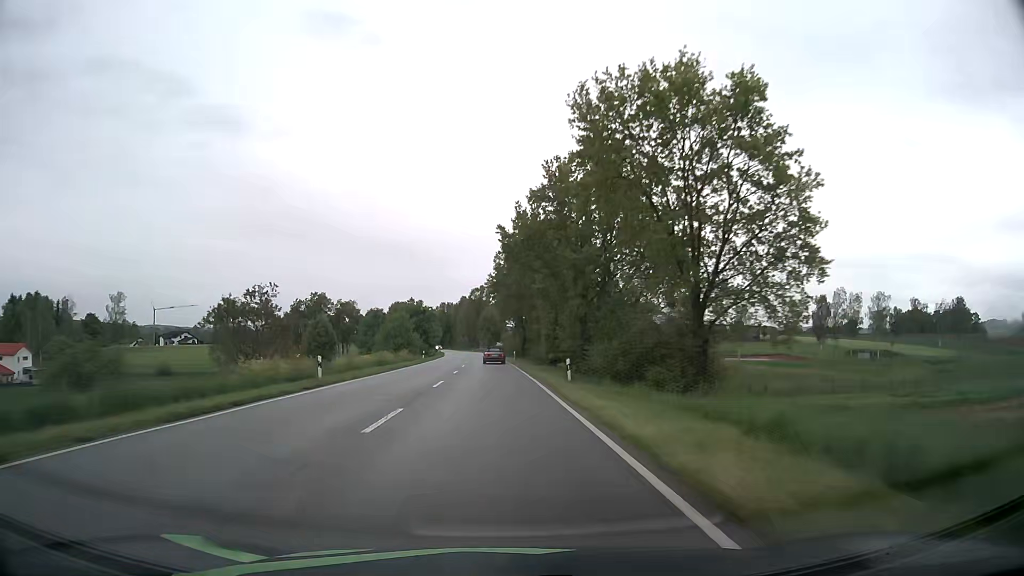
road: secondary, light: Day
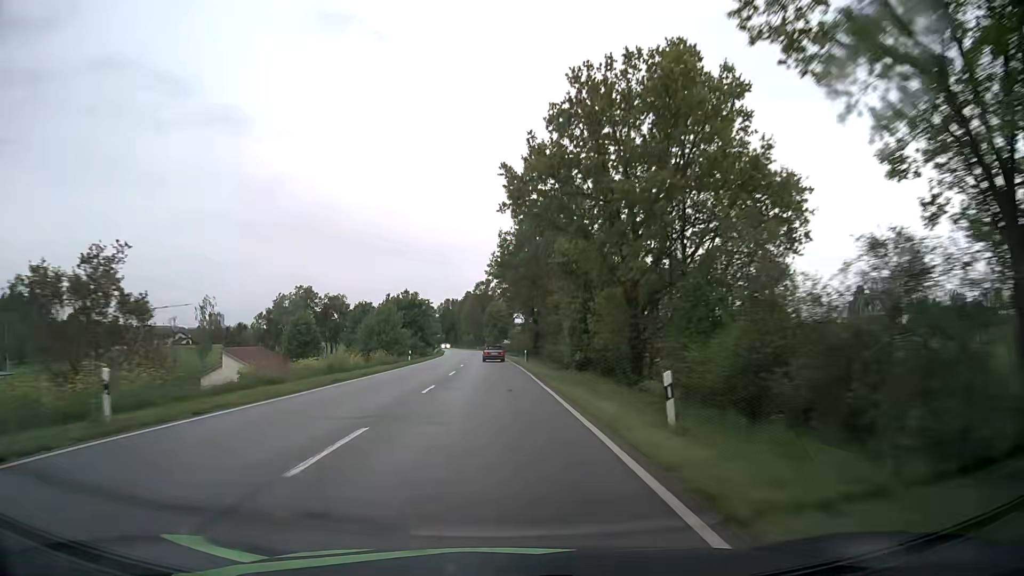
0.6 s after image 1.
(-0.1, +15.6) m; 0°
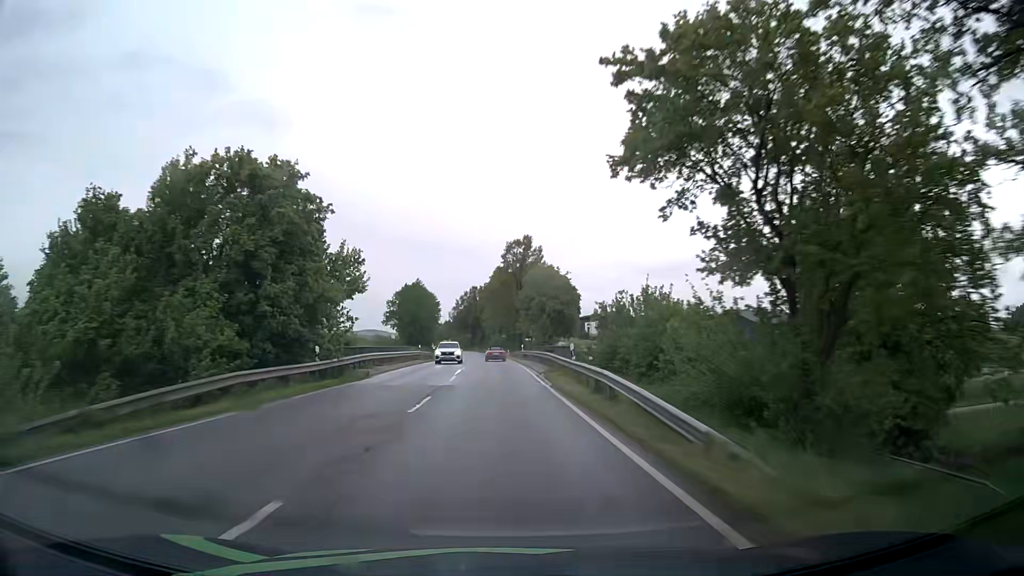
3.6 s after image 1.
(-2.6, +77.9) m; -3°
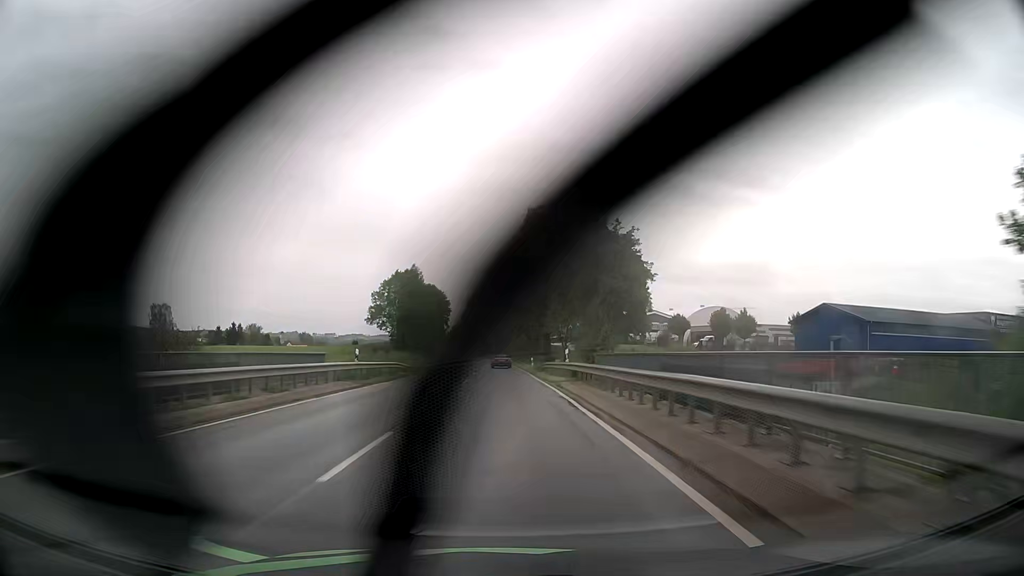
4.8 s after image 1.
(-0.5, +31.1) m; -2°
(0, +10) (0, +20) (0, +30) (-1, +40) (-1, +50) (-1, +60) (-2, +70) (-2, +80) (-3, +90) (-3, +100) m
